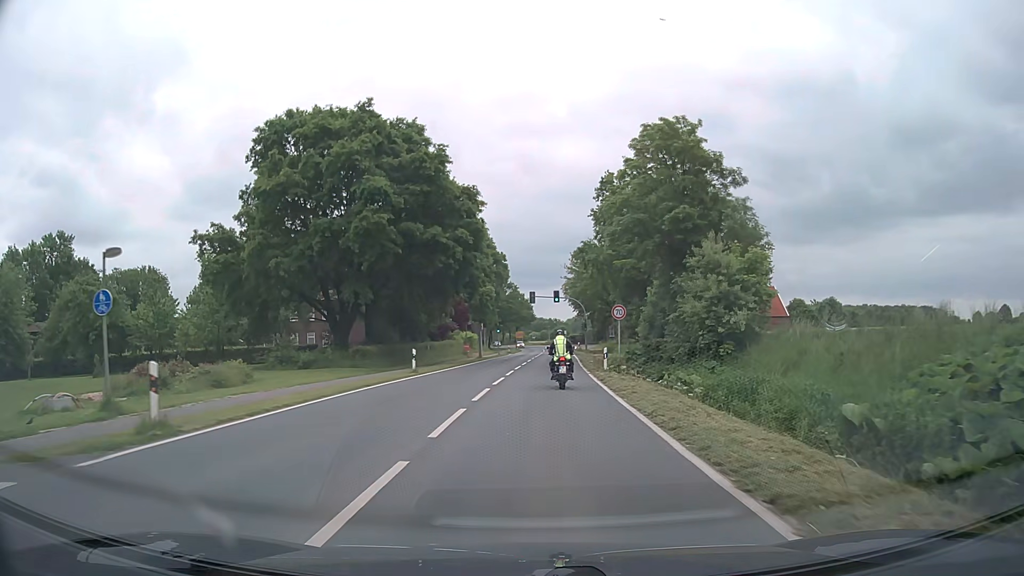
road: secondary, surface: asphalt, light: Day
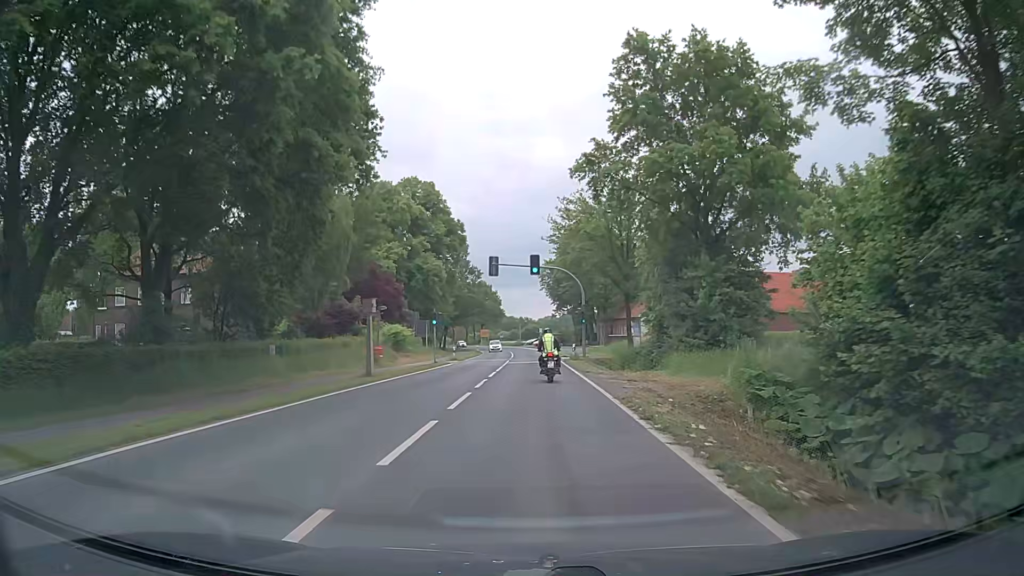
(+0.7, +32.3) m; +2°
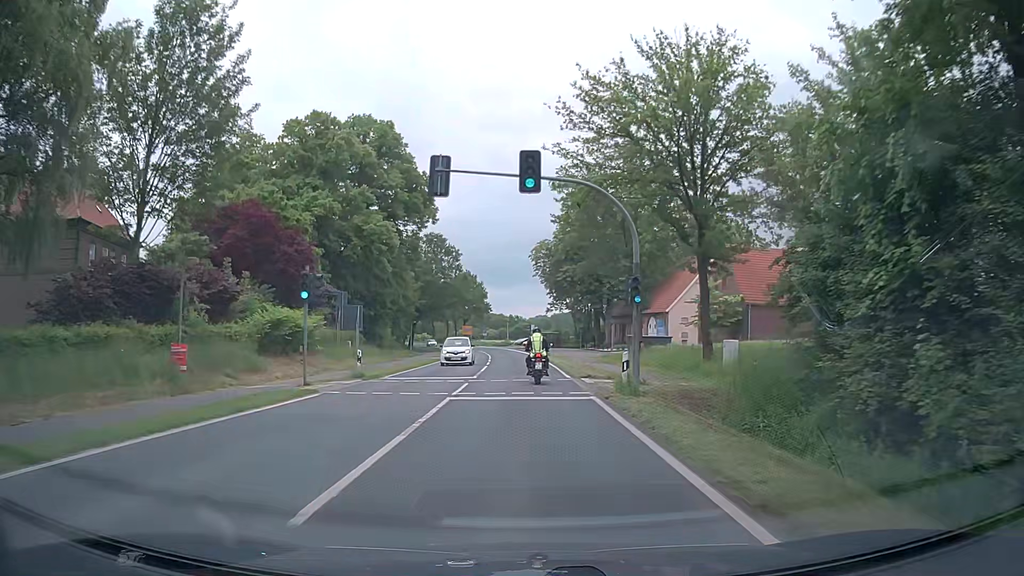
(+0.2, +25.3) m; +1°
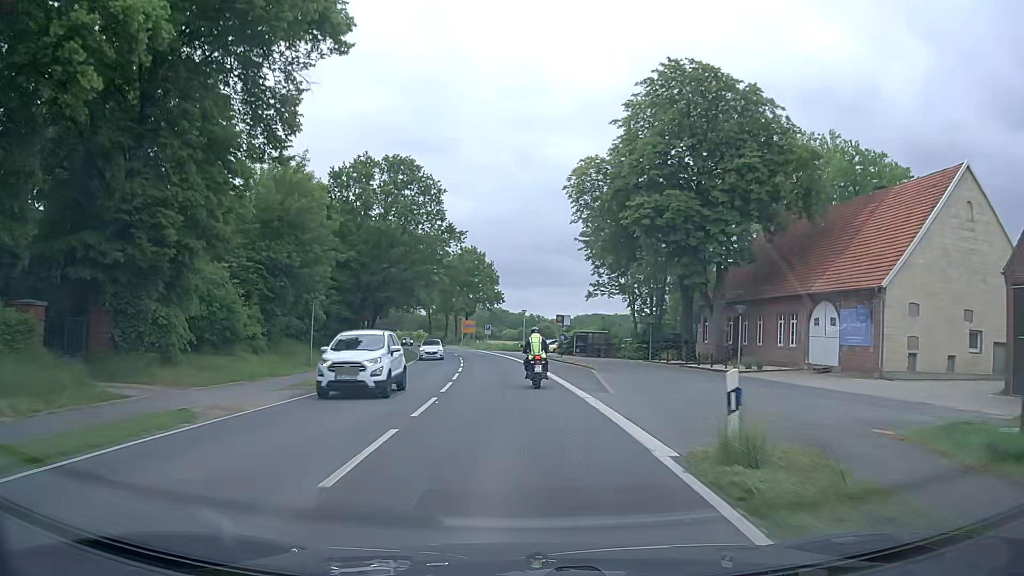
(-1.0, +42.5) m; -2°
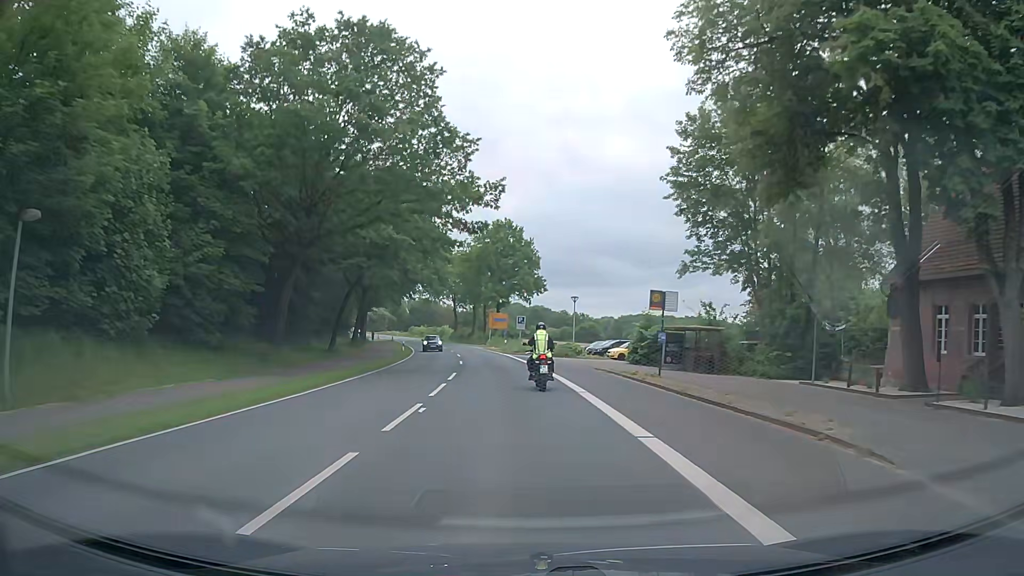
(-0.7, +26.1) m; -3°
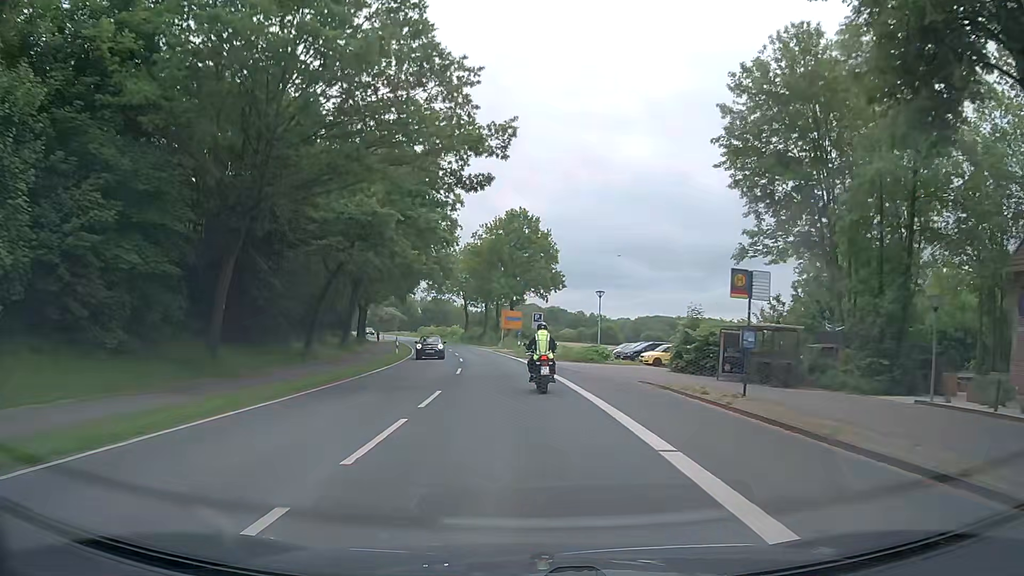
(-0.1, +8.6) m; -2°
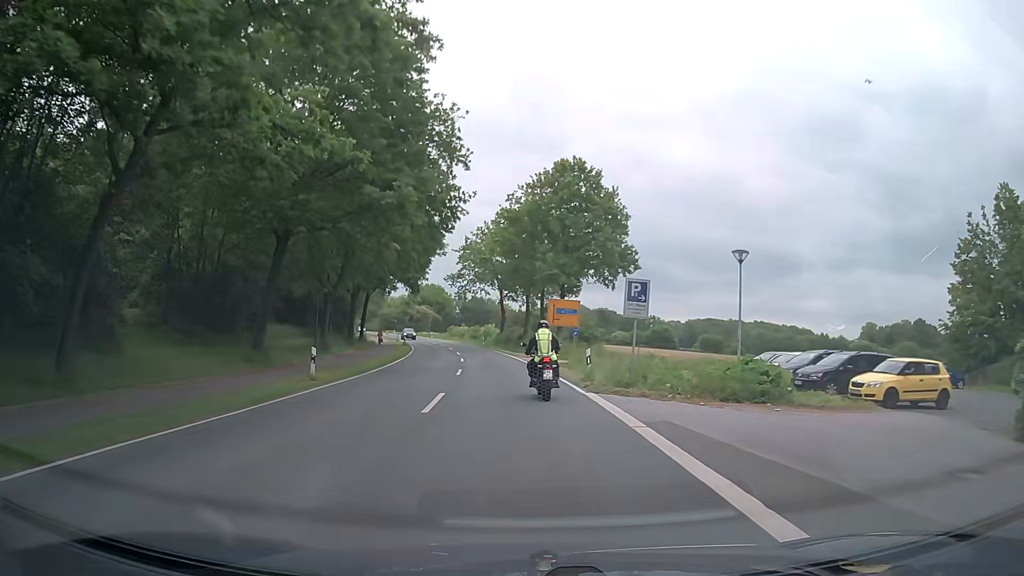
(-0.6, +25.3) m; -3°
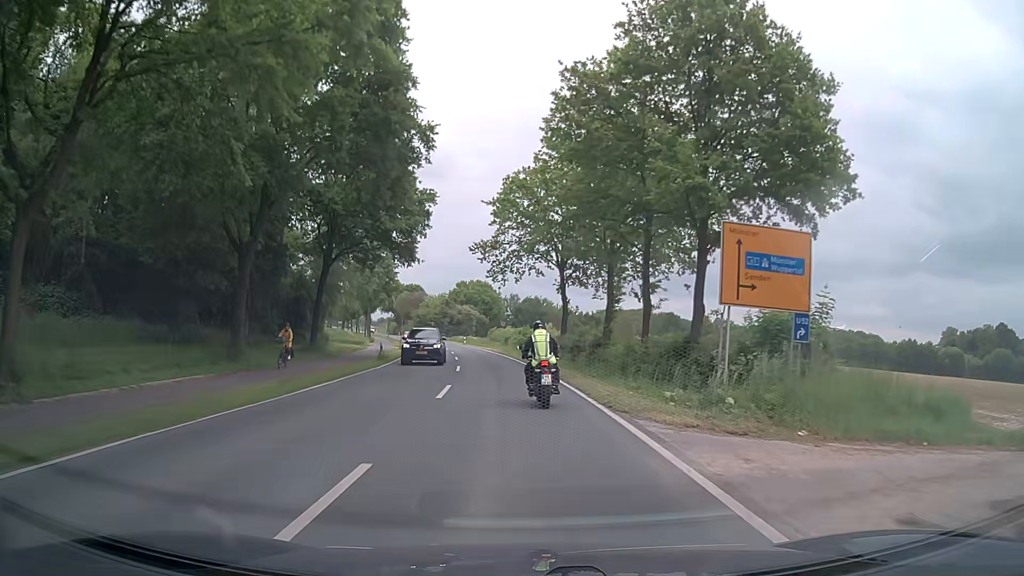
(-1.4, +33.0) m; -4°
